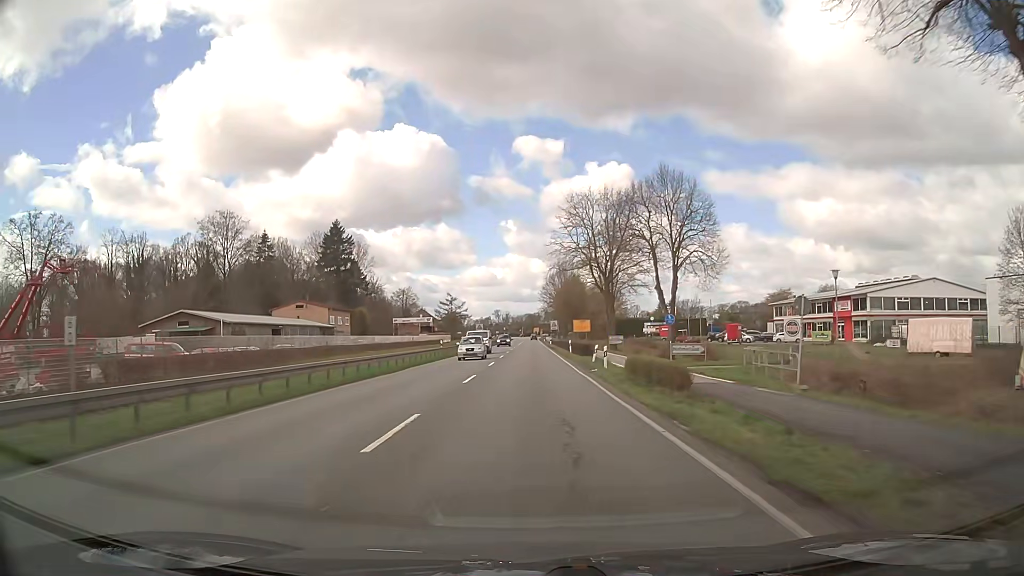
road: primary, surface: asphalt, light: Day
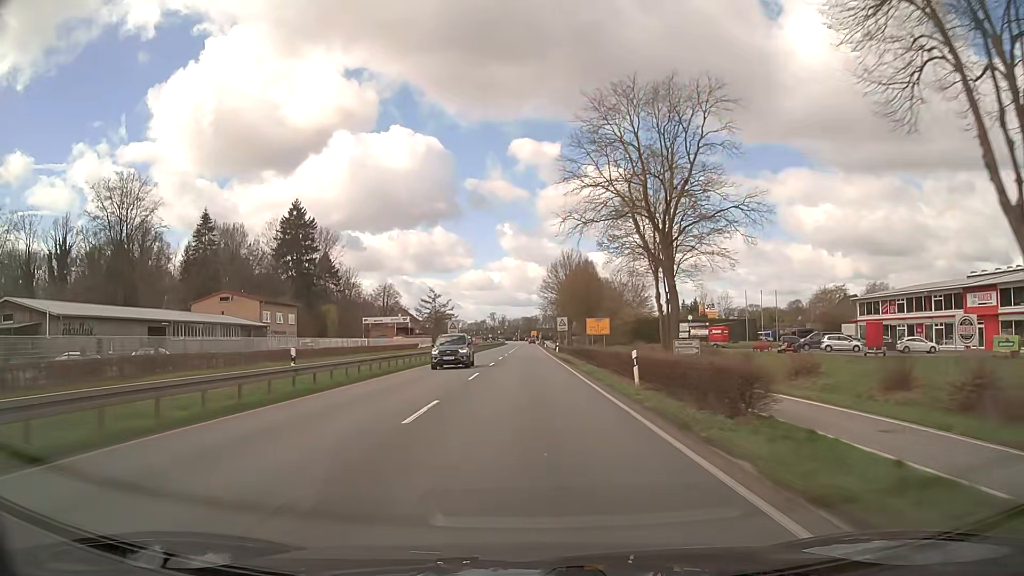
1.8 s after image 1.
(+0.1, +33.4) m; 0°
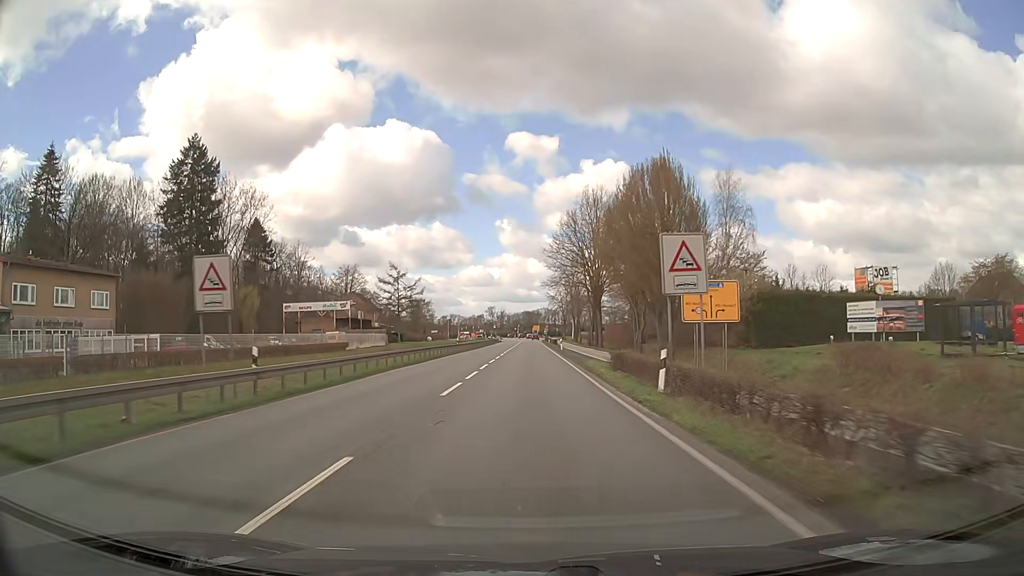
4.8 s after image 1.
(-0.2, +55.5) m; 0°
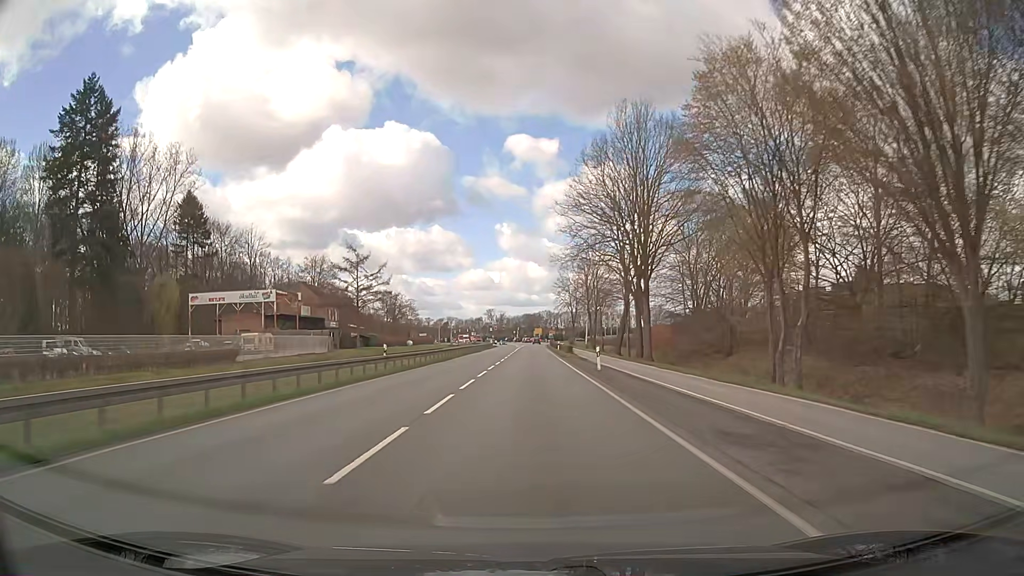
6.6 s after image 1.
(-0.1, +33.3) m; 0°
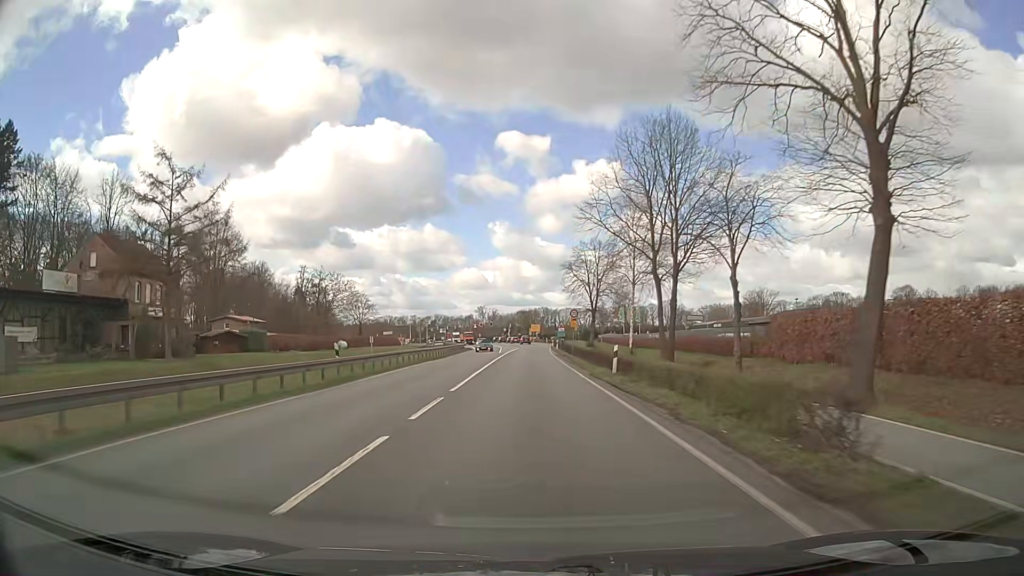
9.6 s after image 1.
(+0.4, +55.4) m; +1°
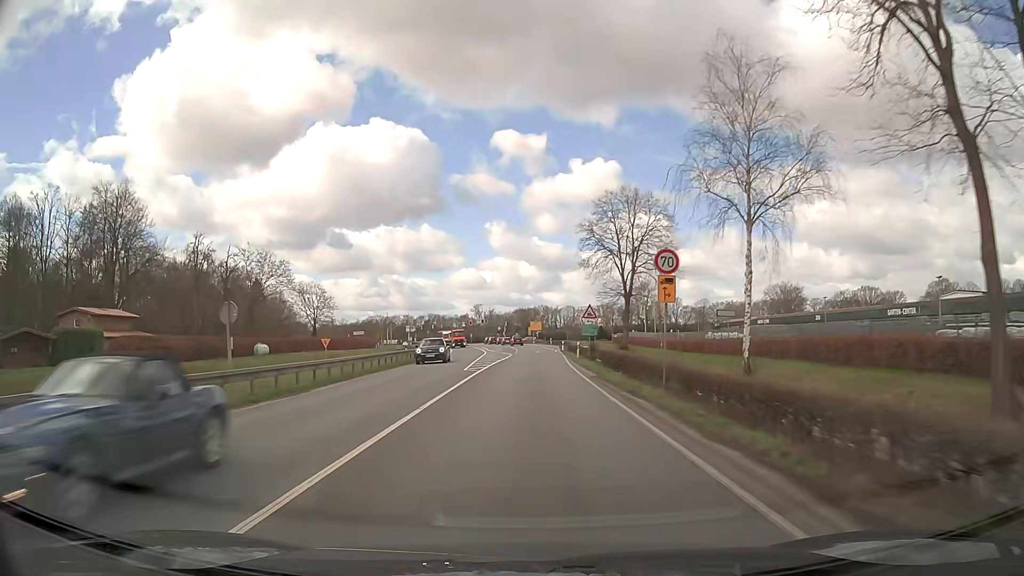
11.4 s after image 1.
(-0.3, +33.2) m; -1°
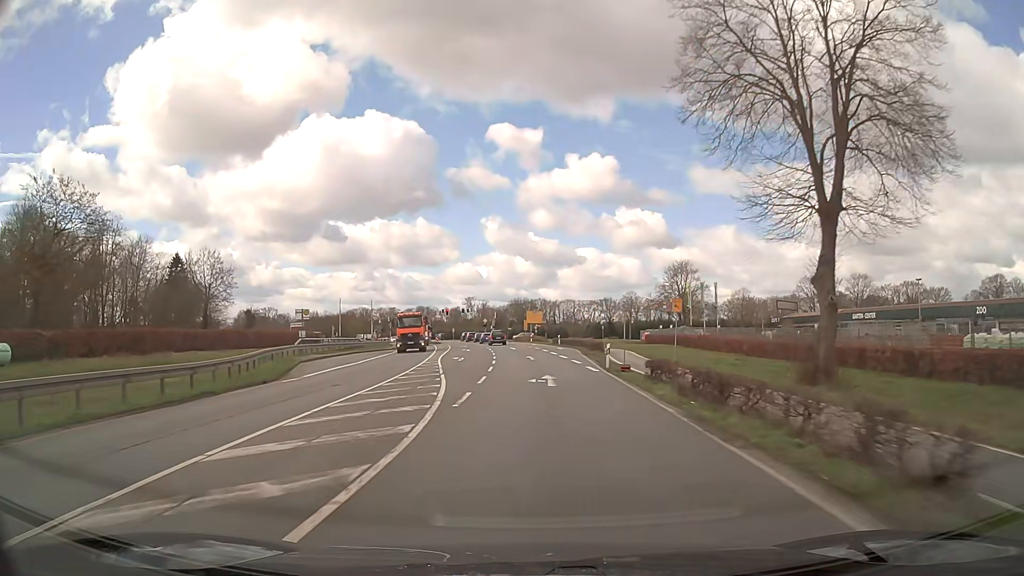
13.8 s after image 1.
(+0.2, +42.1) m; 0°
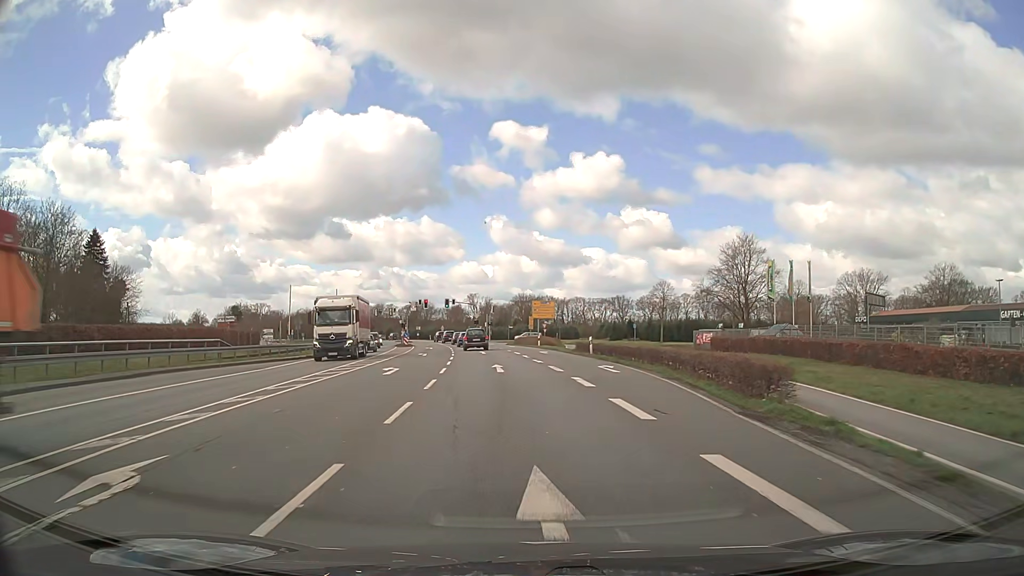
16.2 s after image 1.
(+0.2, +32.1) m; 0°
(0, +10) (-1, +20) (-1, +30) (-2, +40) (-4, +50) (-5, +60) (-6, +70) (-8, +80) (-10, +89) (-12, +99) m
